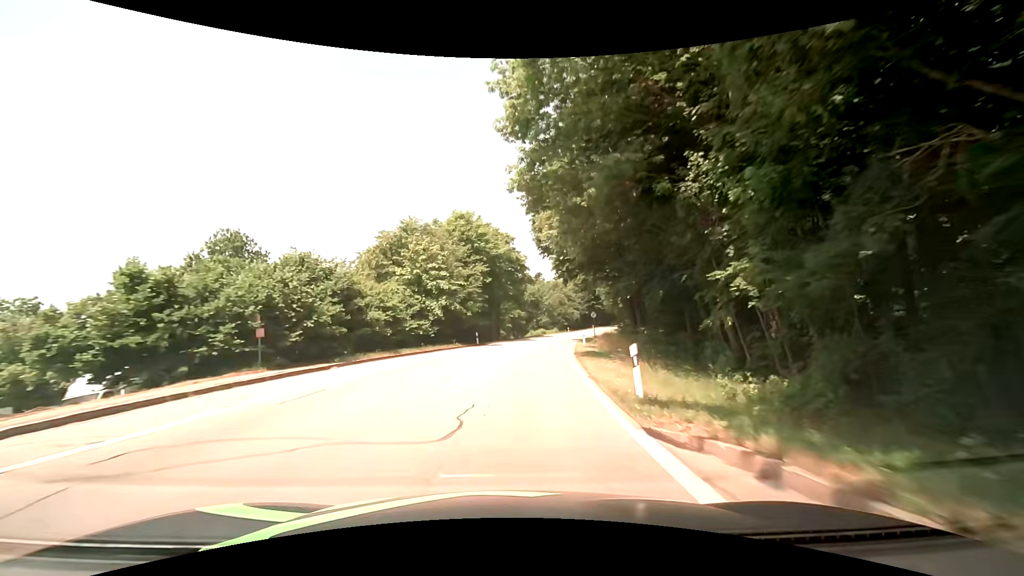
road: secondary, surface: asphalt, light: Day
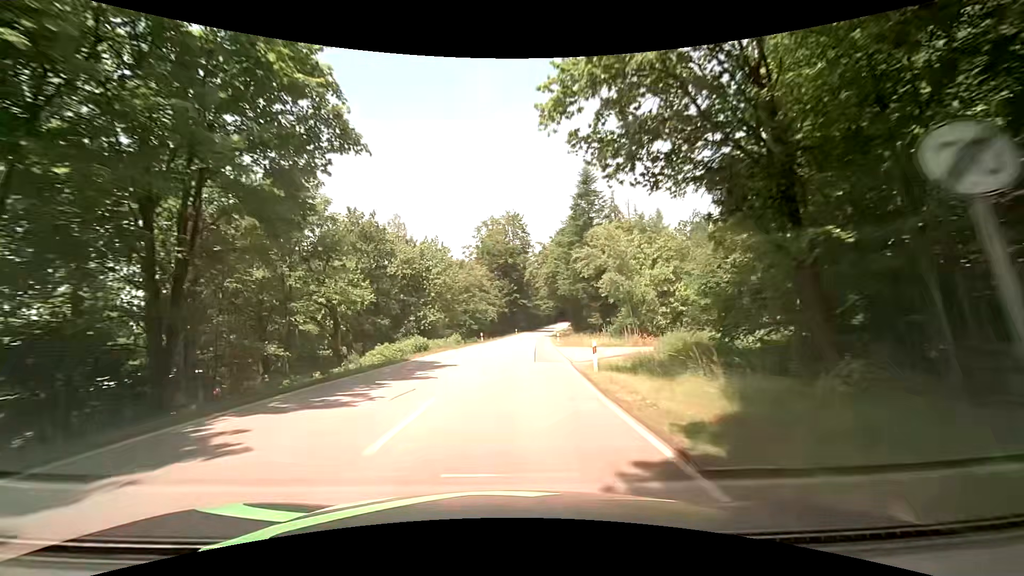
(+5.5, +52.2) m; +11°
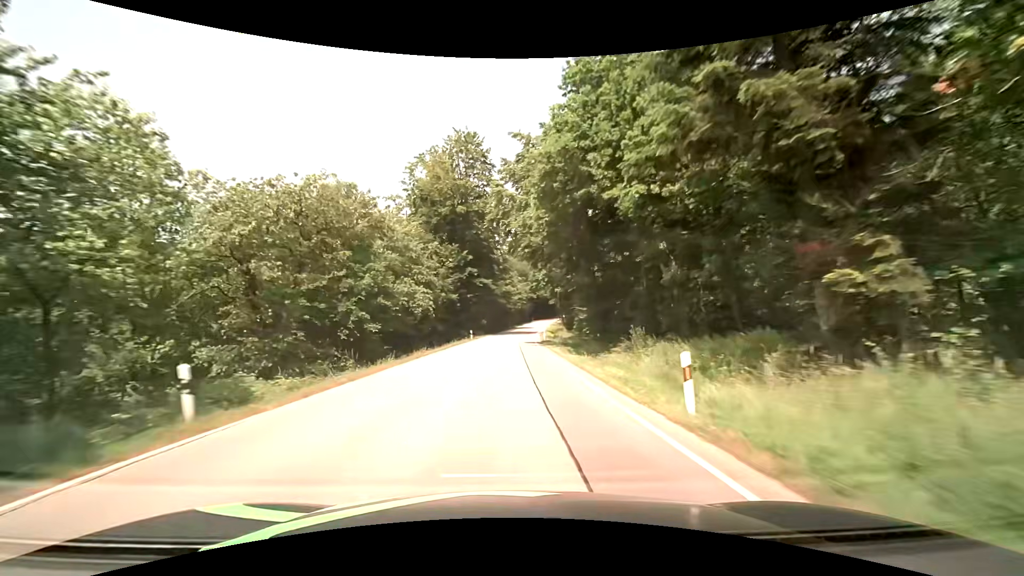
(+1.5, +45.9) m; +4°
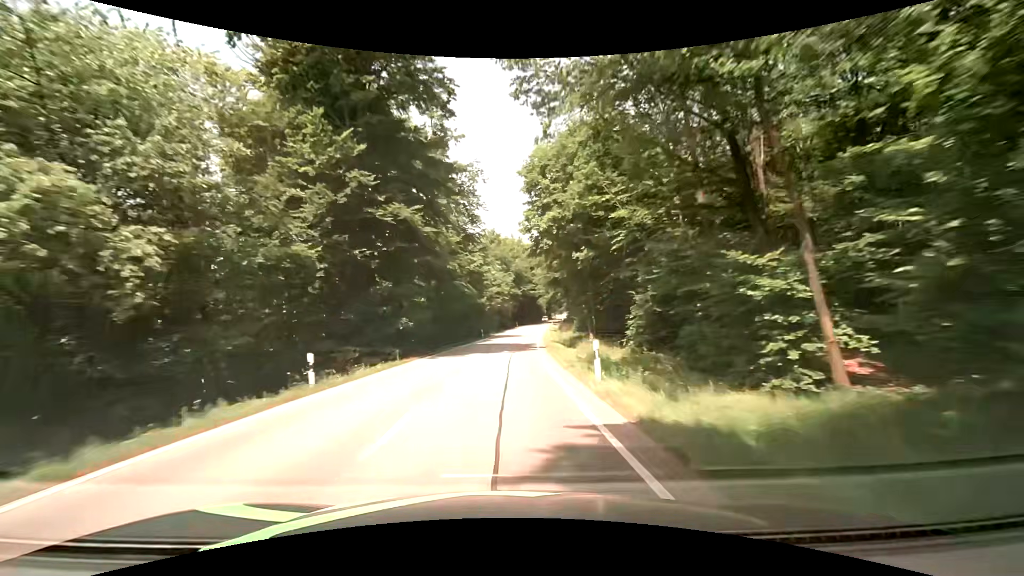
(+0.7, +38.2) m; +2°
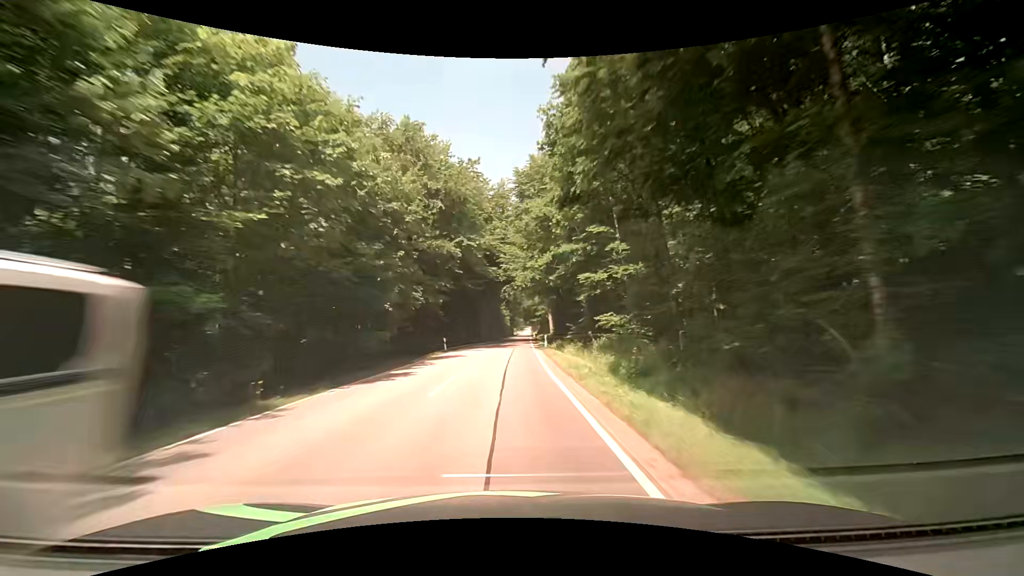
(+3.2, +66.5) m; +5°
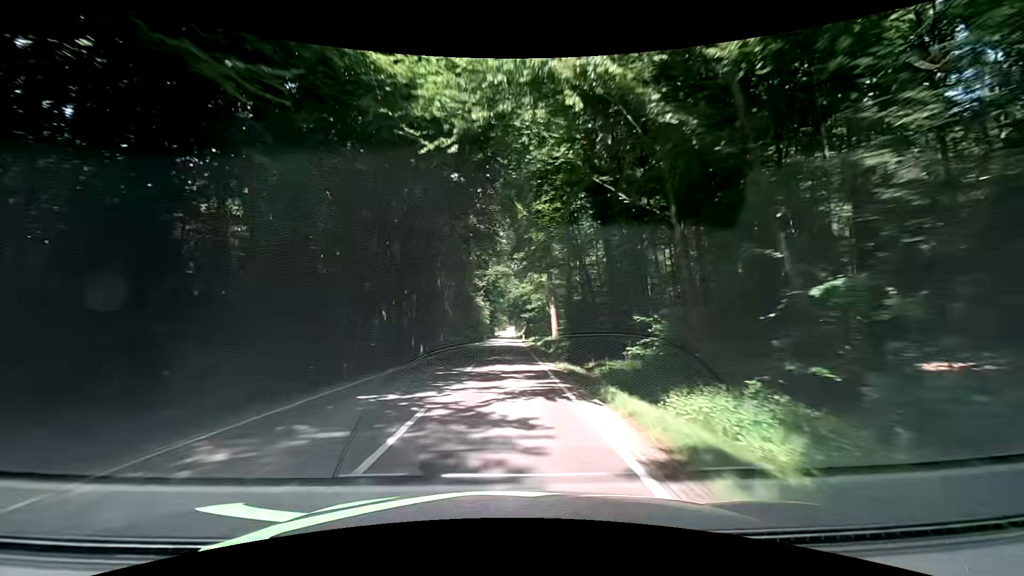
(+0.8, +40.1) m; +2°
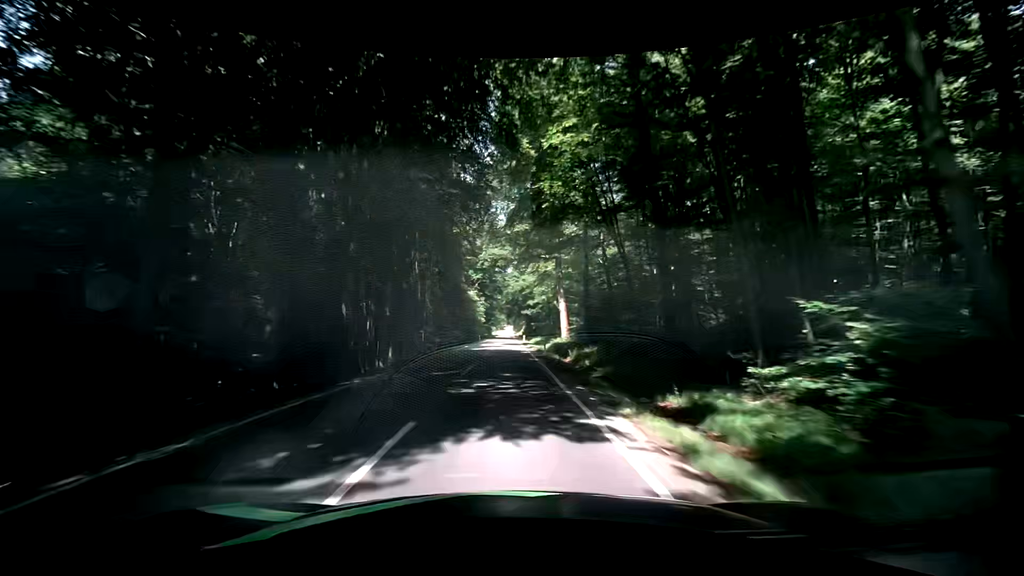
(+0.1, +13.5) m; 0°
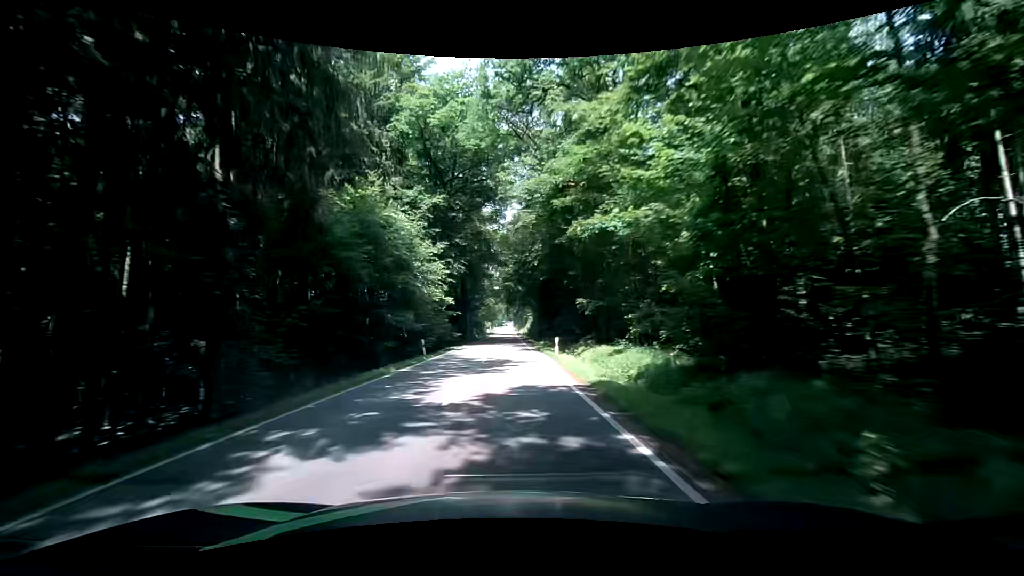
(+0.9, +54.9) m; 0°
(0, +10) (0, +20) (0, +30) (+1, +40) (+1, +50) (+1, +60) (+1, +70) (+2, +80) (+2, +90) (+2, +100) m
